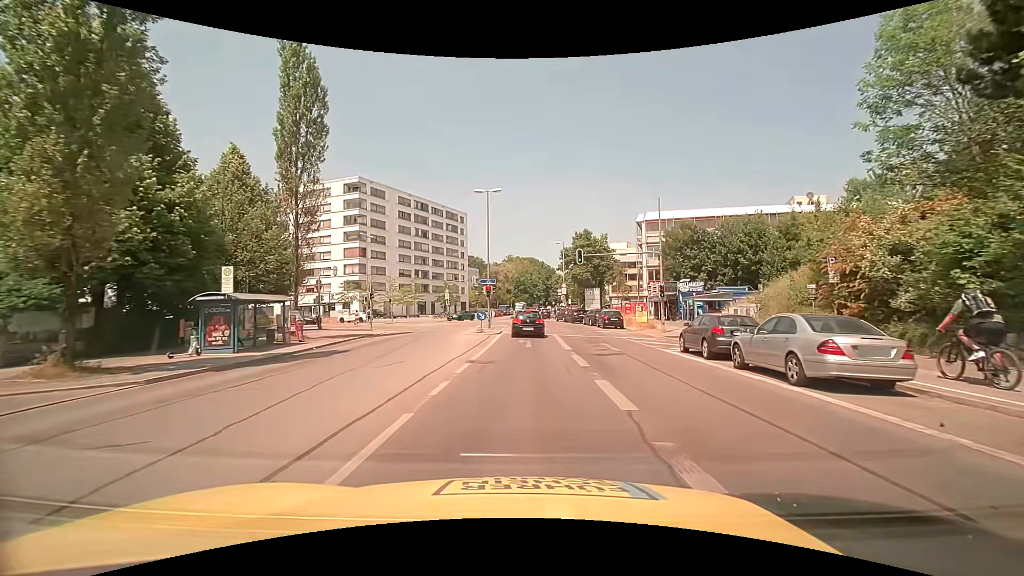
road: secondary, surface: asphalt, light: Day
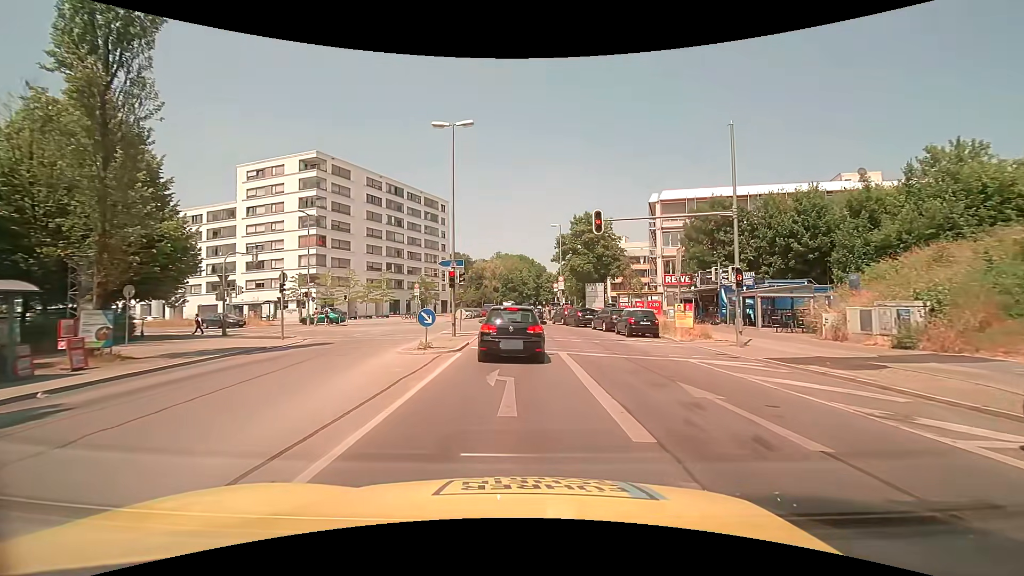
(+0.4, +12.8) m; +1°
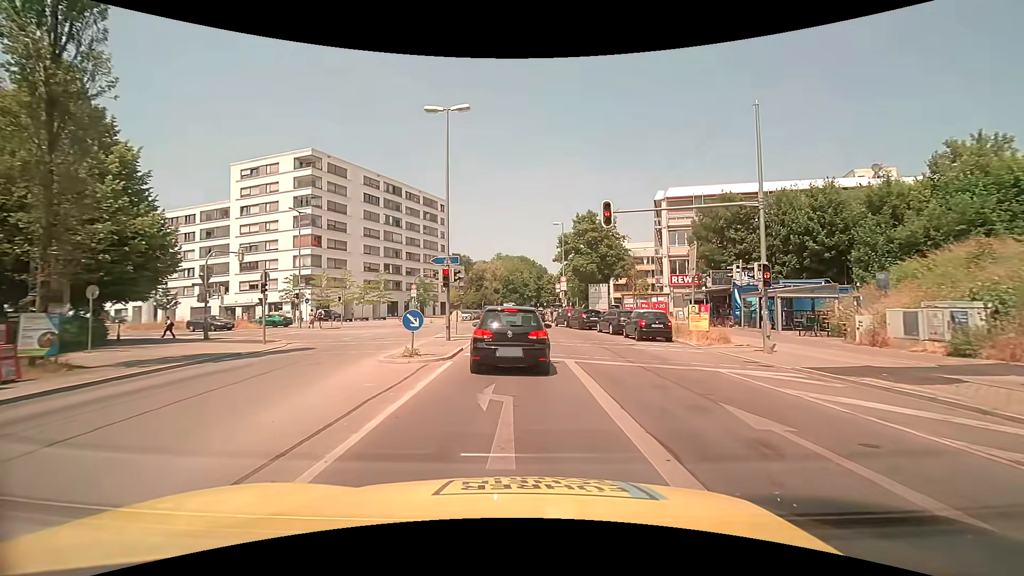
(0.0, +2.0) m; 0°
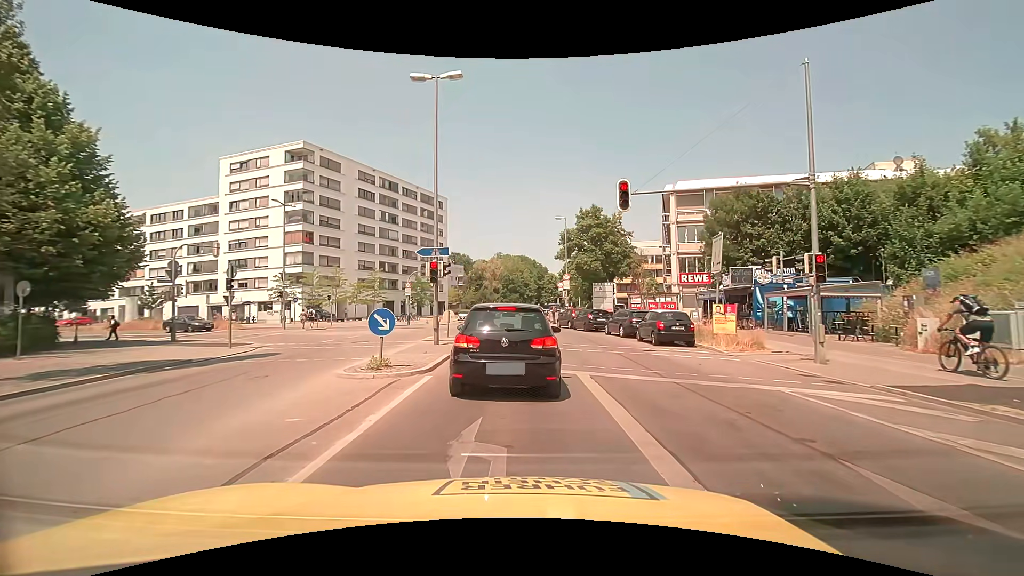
(0.0, +2.9) m; +1°
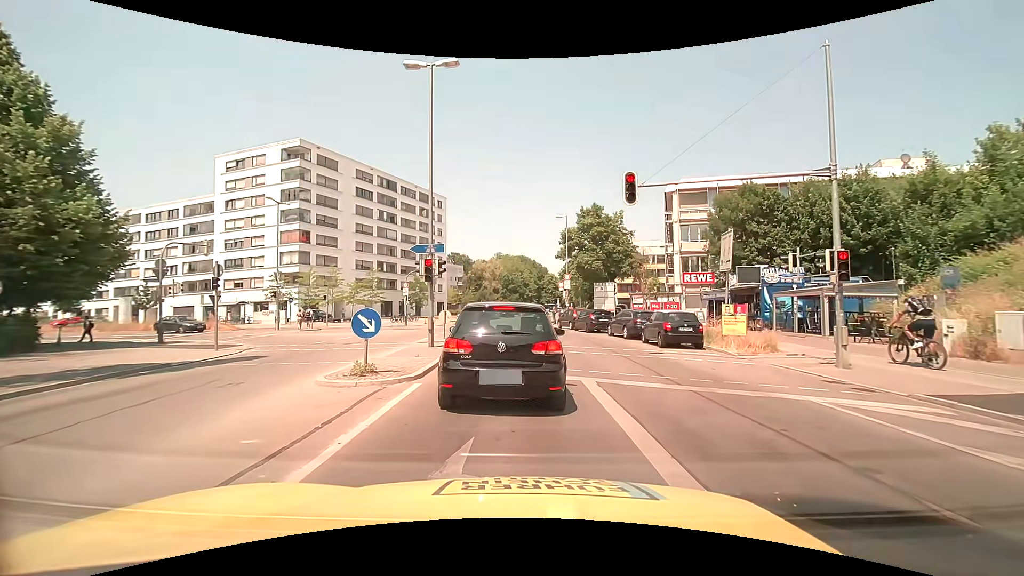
(0.0, +0.9) m; 0°
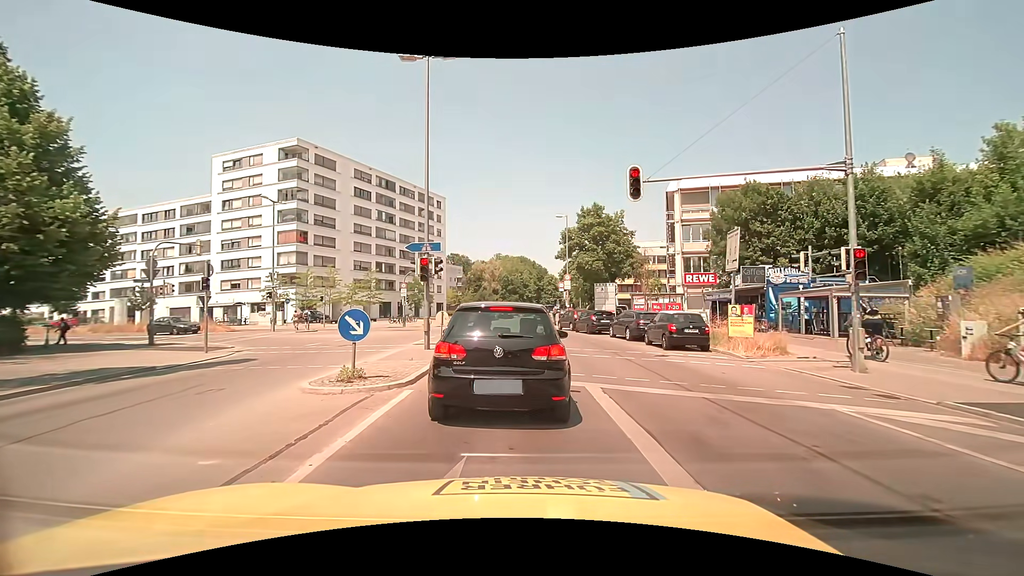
(0.0, +0.6) m; 0°
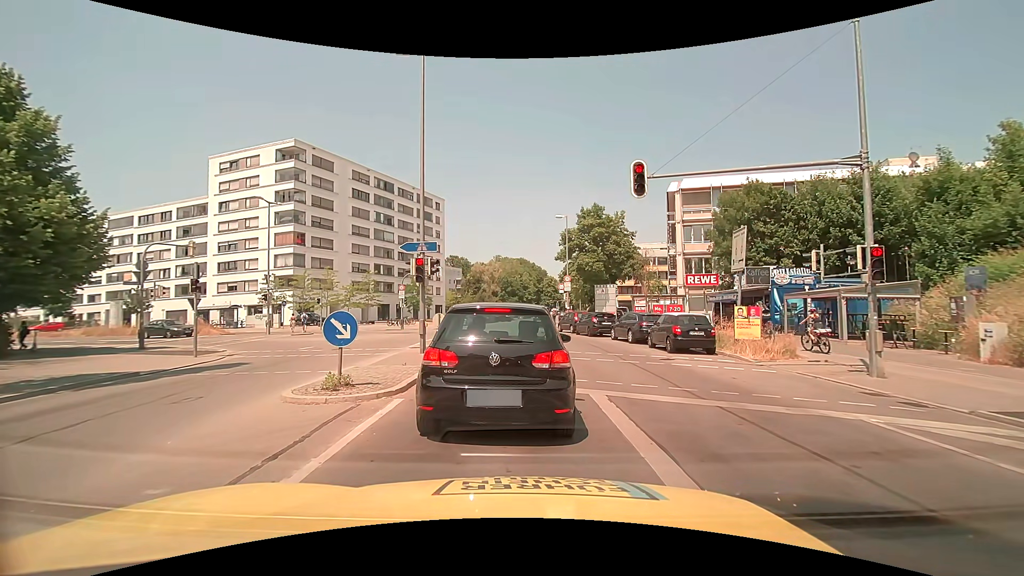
(0.0, +0.6) m; 0°
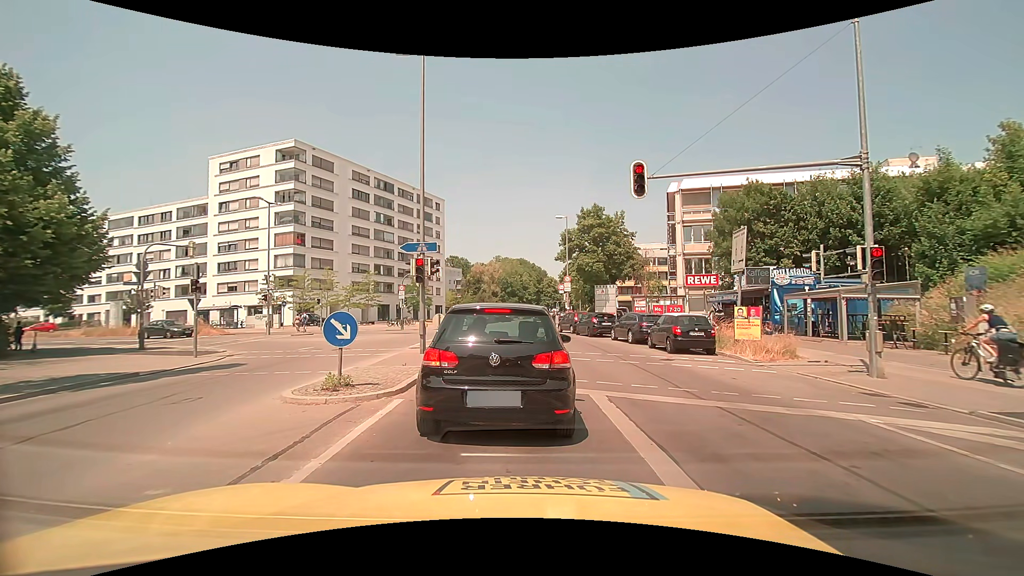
(0.0, +0.1) m; 0°
